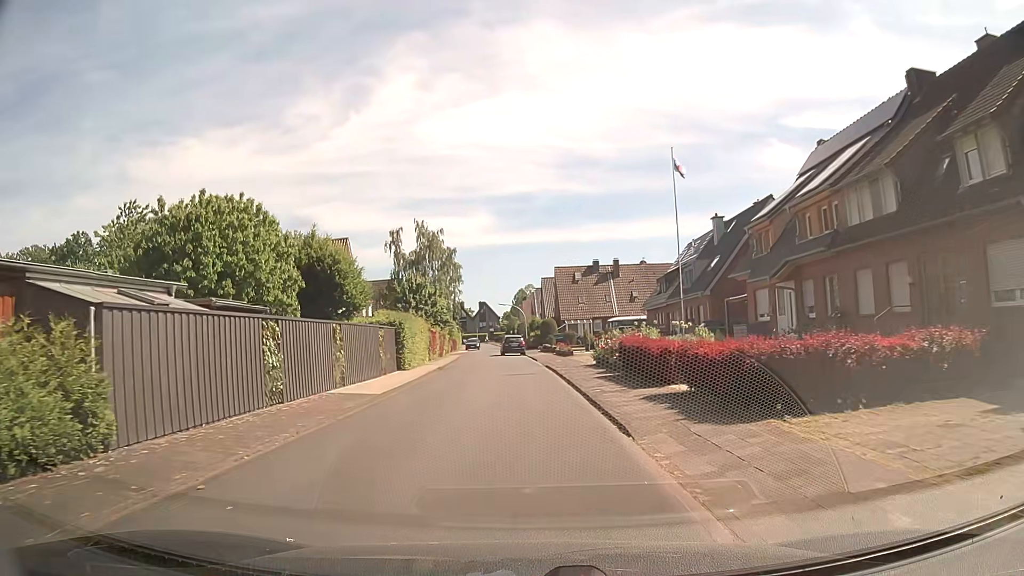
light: Day
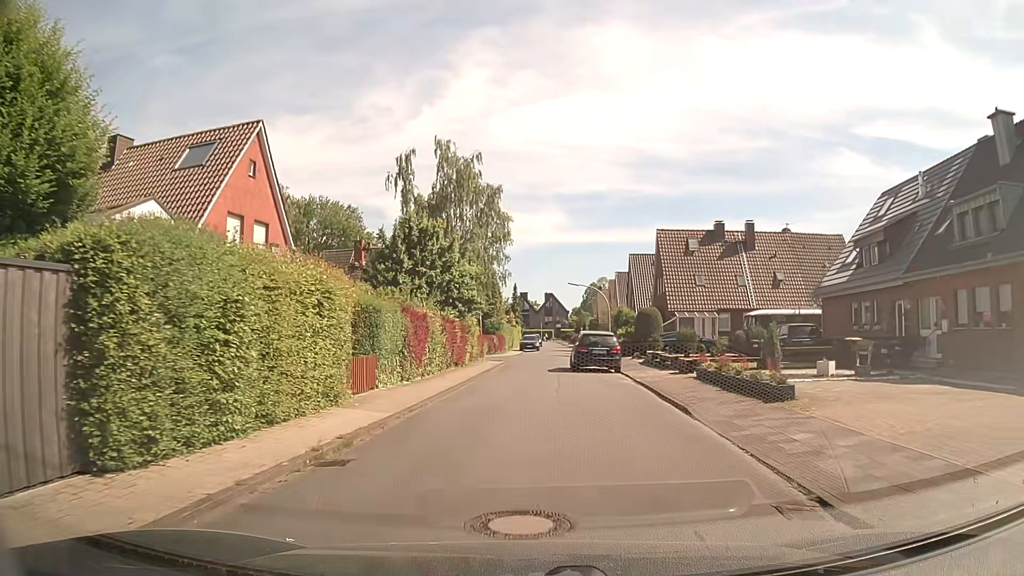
(-0.7, +26.2) m; -5°
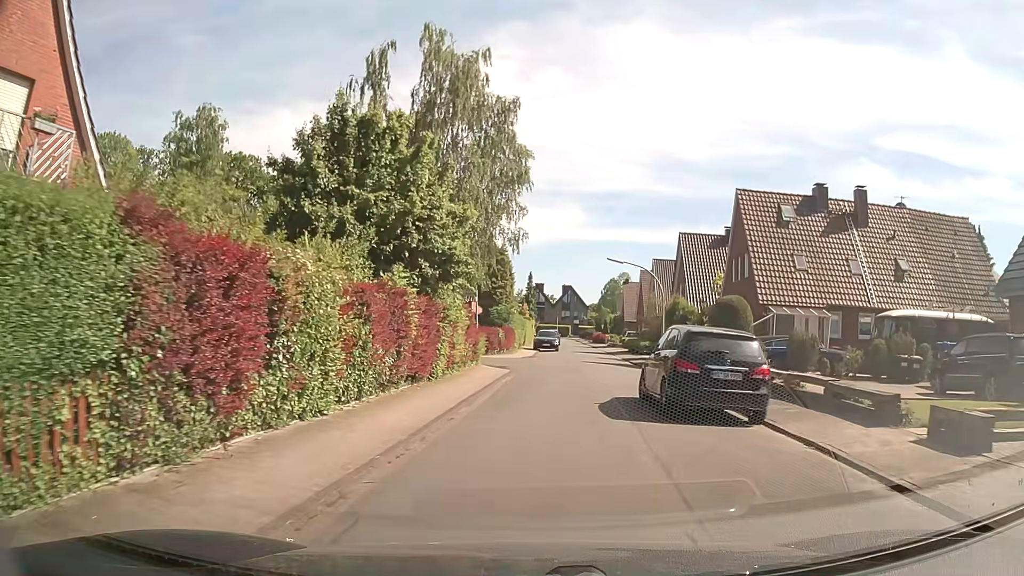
(-0.4, +14.5) m; -2°
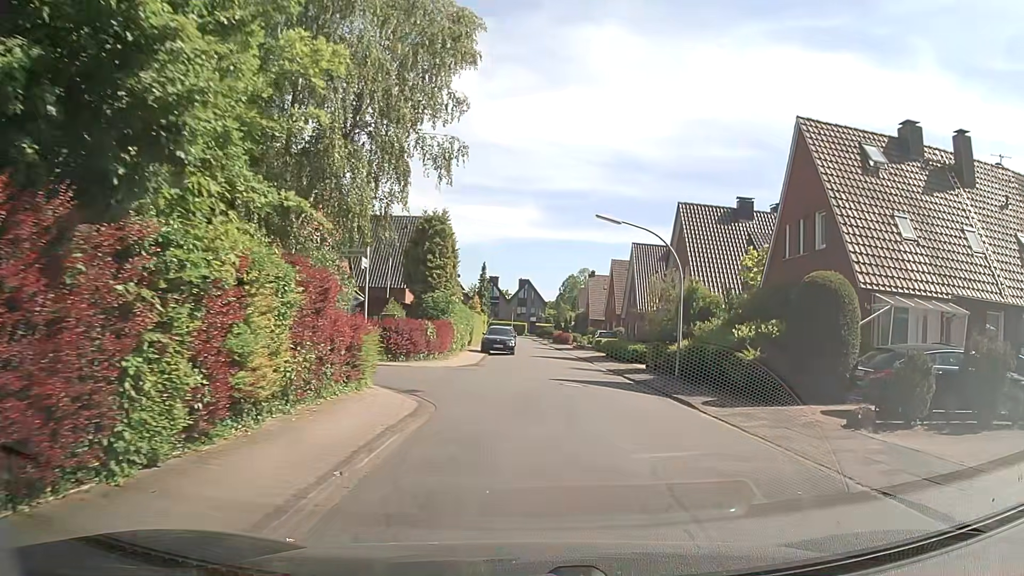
(+0.4, +12.3) m; +4°
